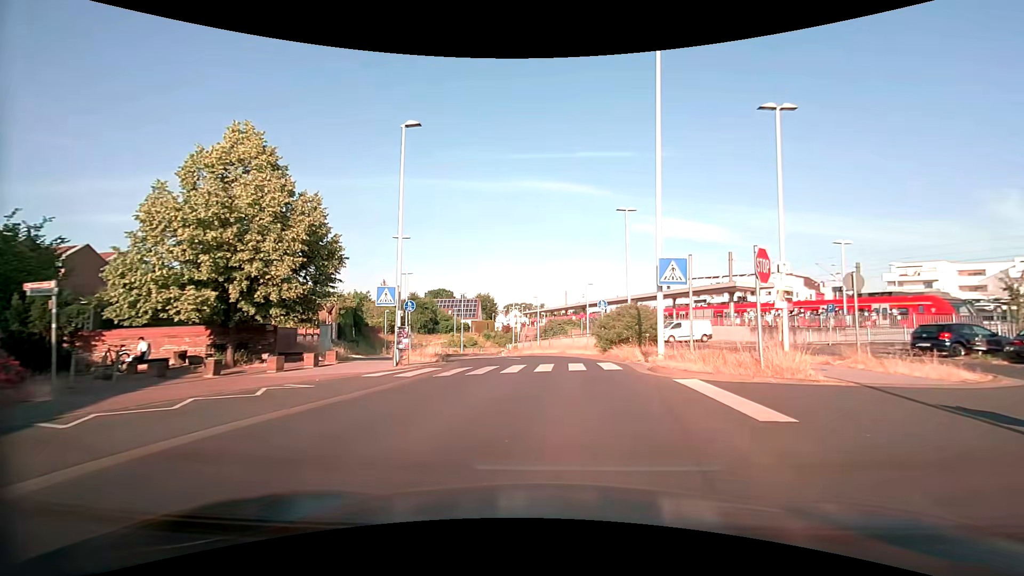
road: tertiary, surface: asphalt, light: Day
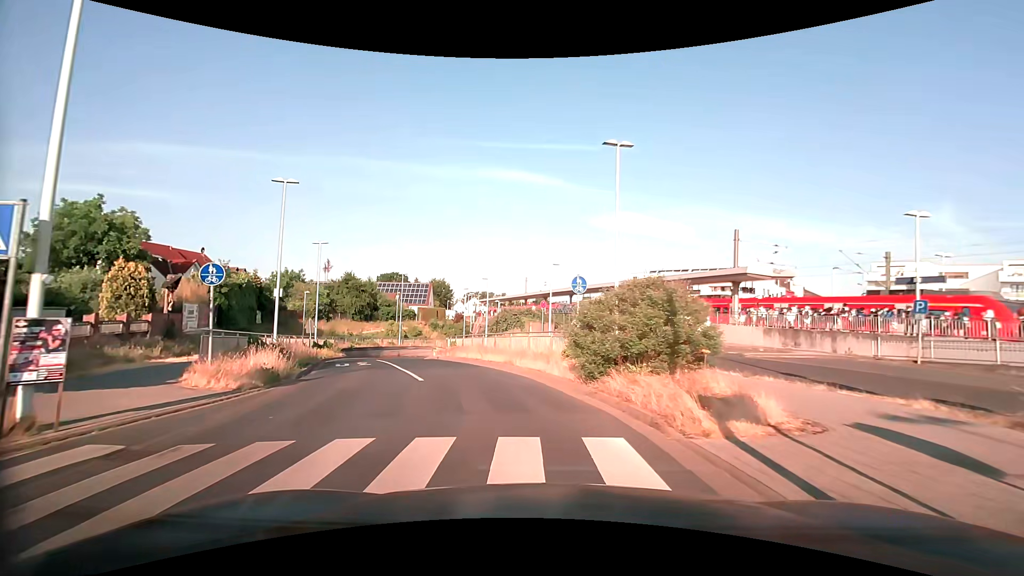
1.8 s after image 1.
(+0.7, +12.3) m; +4°
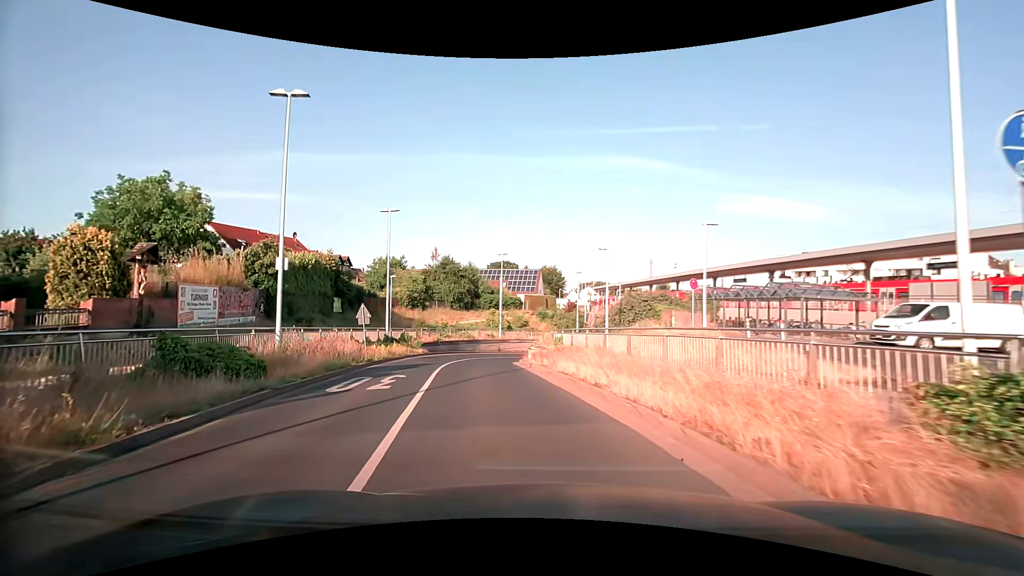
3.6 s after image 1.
(-1.2, +11.8) m; -13°
(-1, +10) (-3, +20) (-3, +30) (-3, +40) (0, +49) (+4, +58) (+11, +65) (+20, +71) (+29, +75) (+38, +77) m
